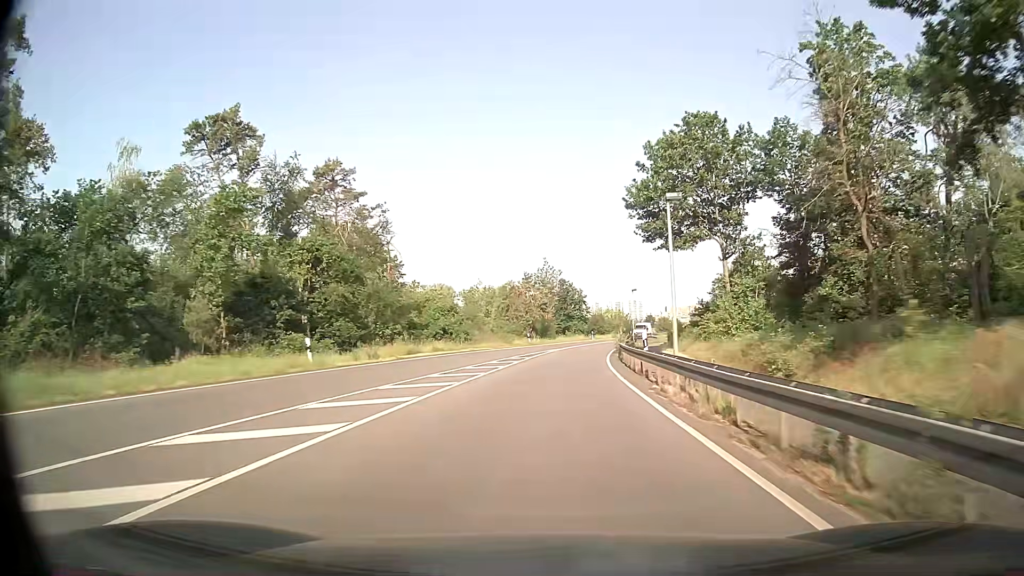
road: primary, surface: asphalt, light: Day
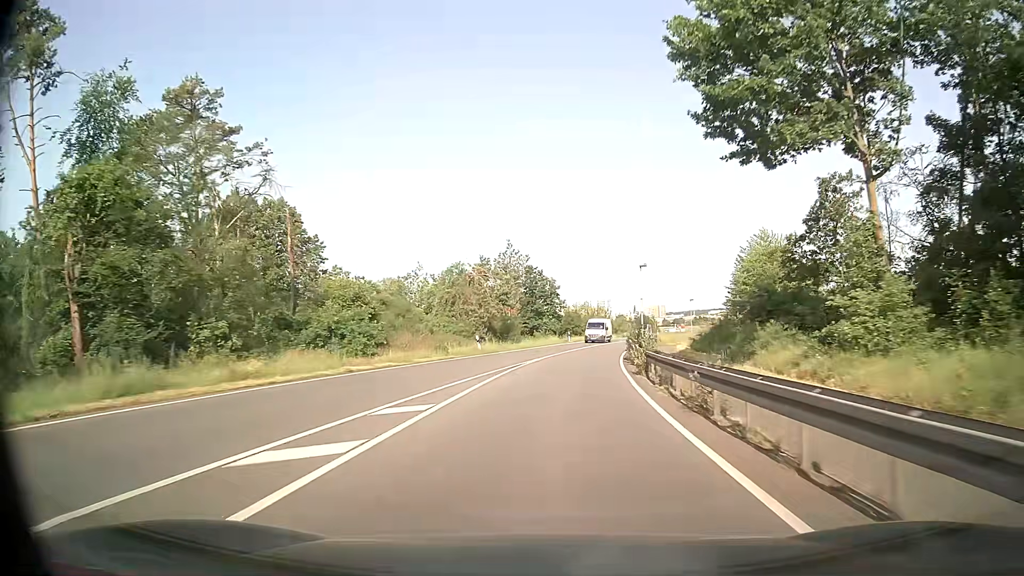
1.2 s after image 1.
(+0.6, +21.6) m; +3°
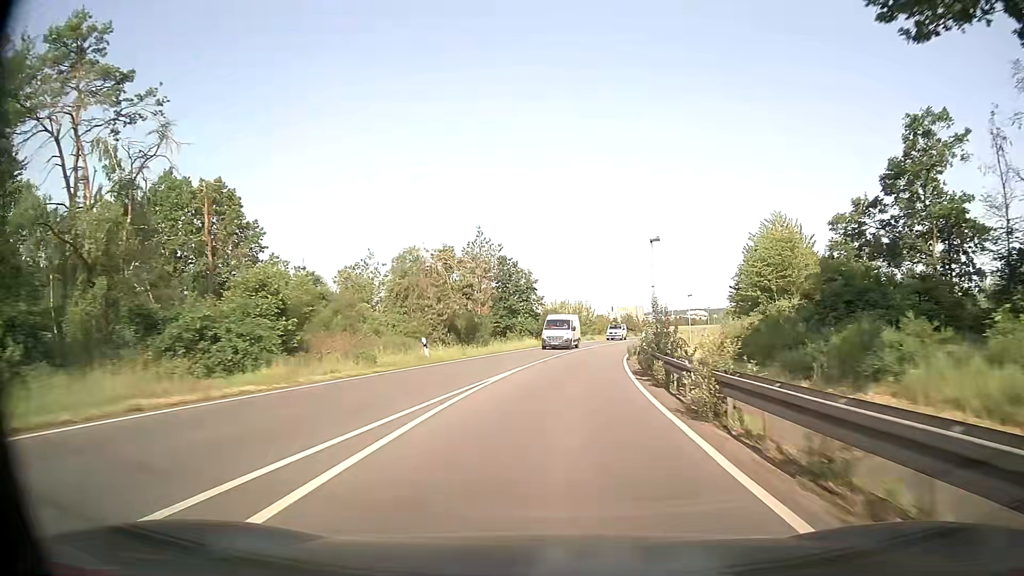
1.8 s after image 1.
(+0.2, +10.8) m; +2°
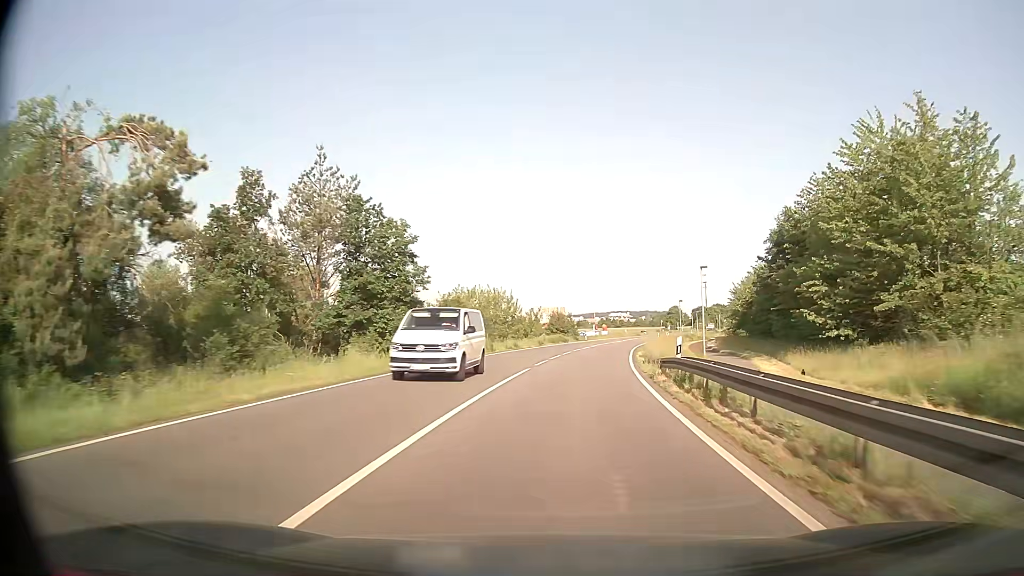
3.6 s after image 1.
(+1.7, +32.5) m; +7°
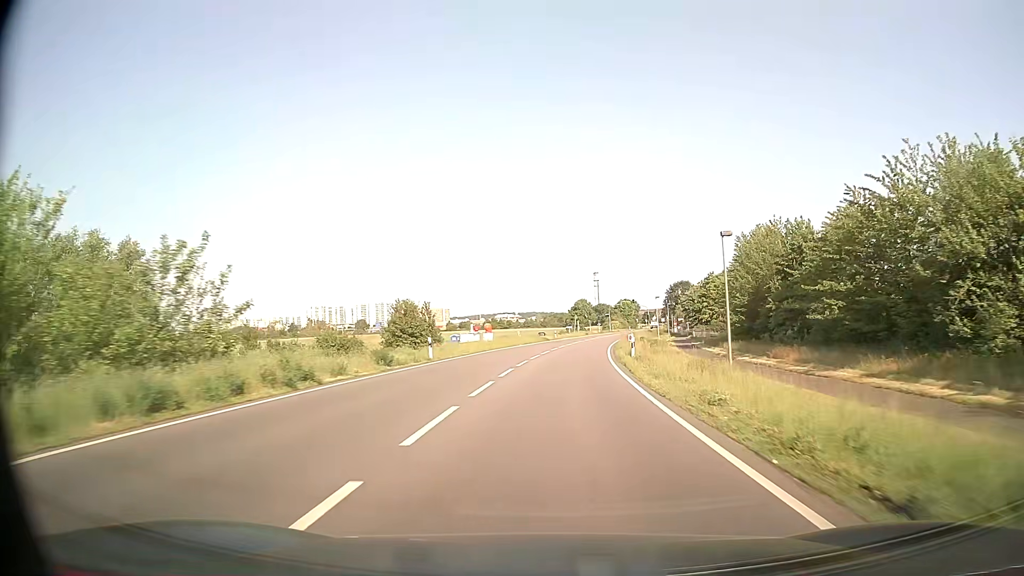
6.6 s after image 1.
(+4.9, +54.3) m; +9°
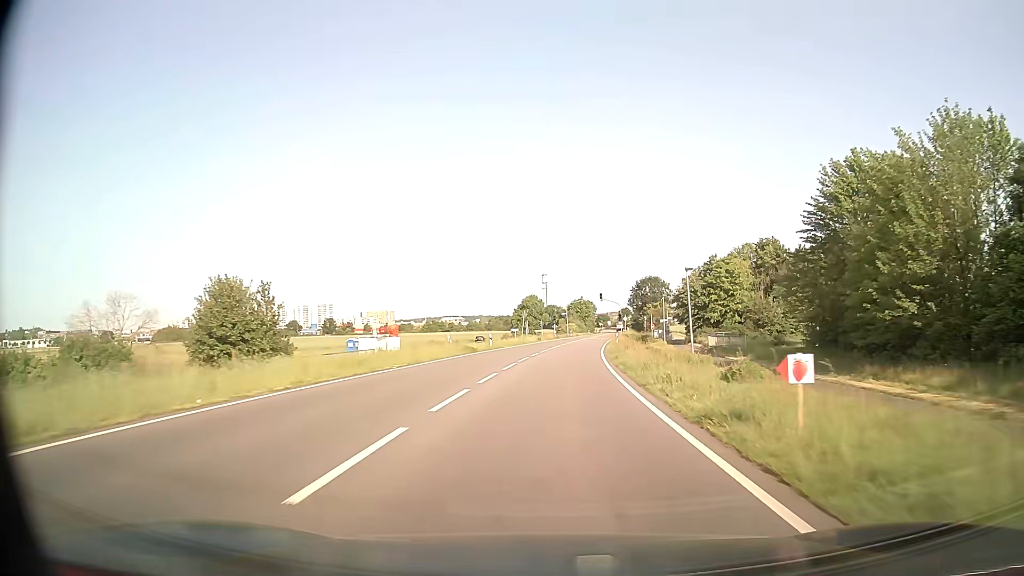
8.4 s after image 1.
(+1.3, +33.1) m; +5°
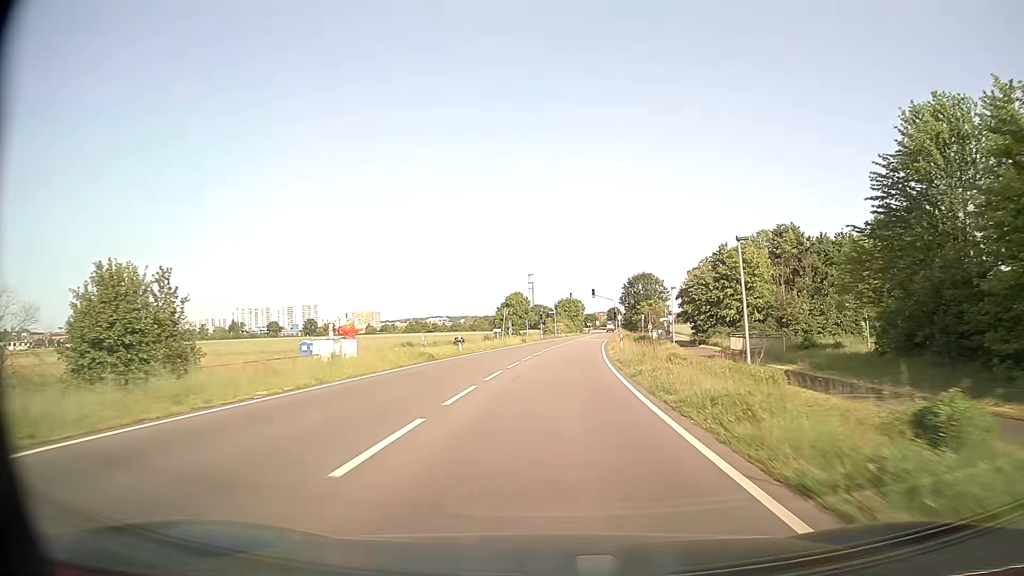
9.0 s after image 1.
(+0.1, +11.1) m; +1°
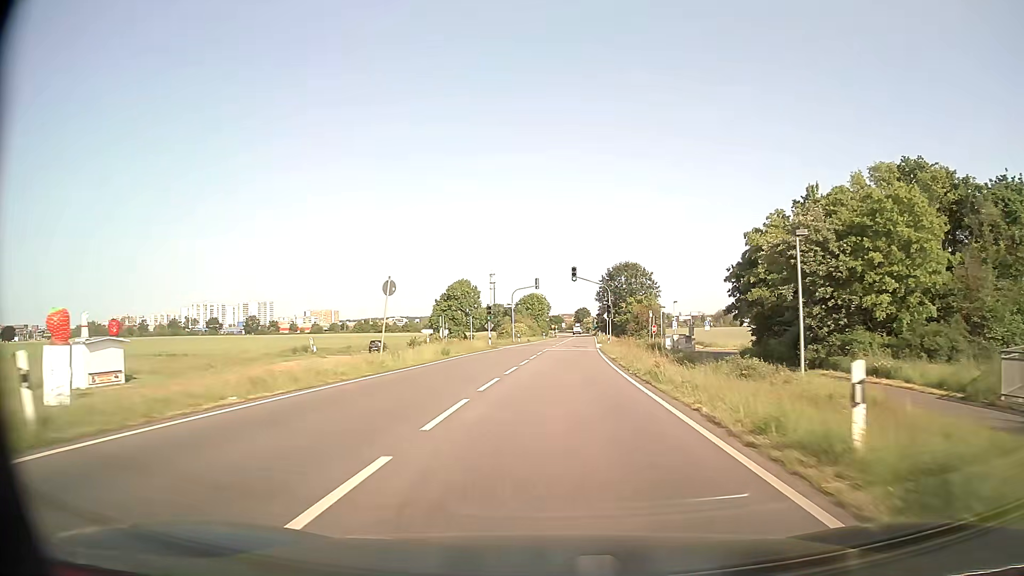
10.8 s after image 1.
(+1.0, +33.3) m; +3°
(0, +10) (0, +20) (+1, +30) (+1, +40) (+2, +50) (+2, +60) (+3, +70) (+4, +80) (+4, +90) (+5, +100) m
